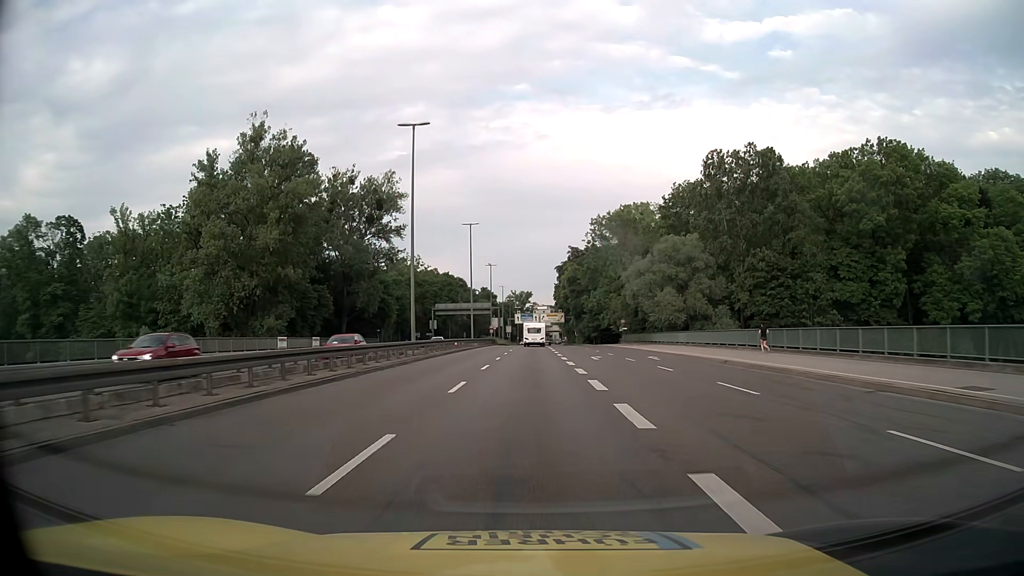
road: trunk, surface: asphalt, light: Day
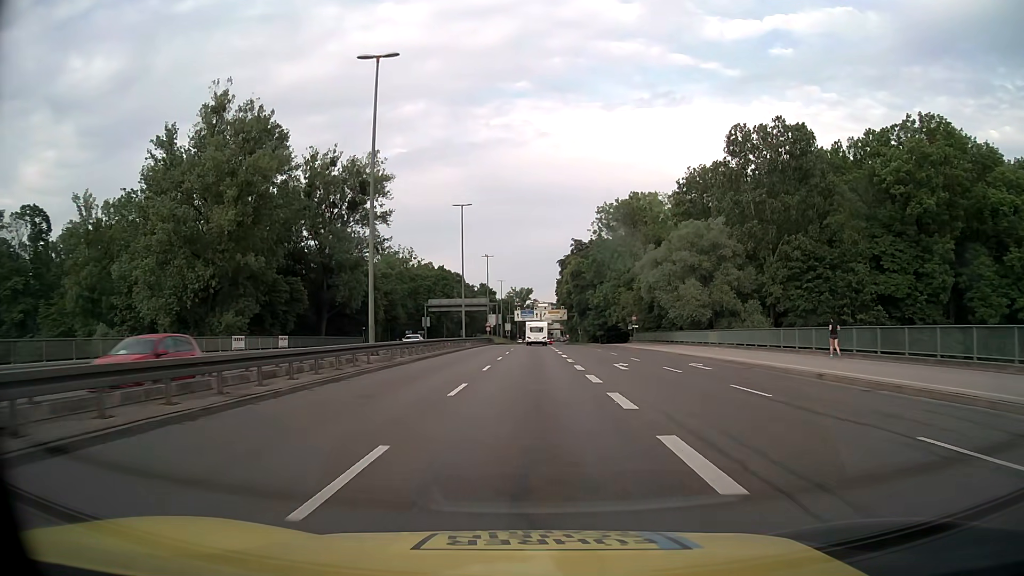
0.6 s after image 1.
(0.0, +9.8) m; 0°
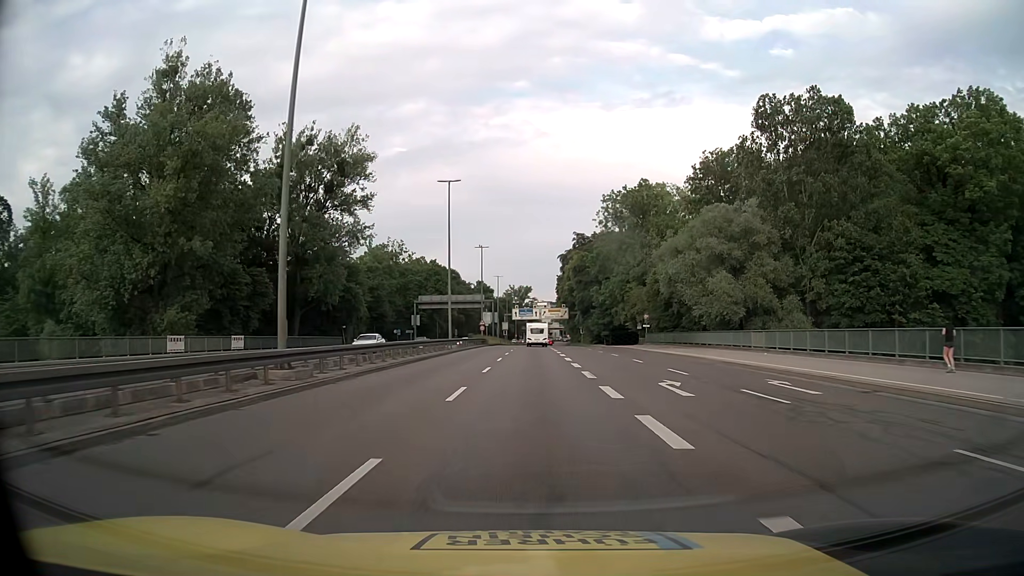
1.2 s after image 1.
(0.0, +9.8) m; 0°
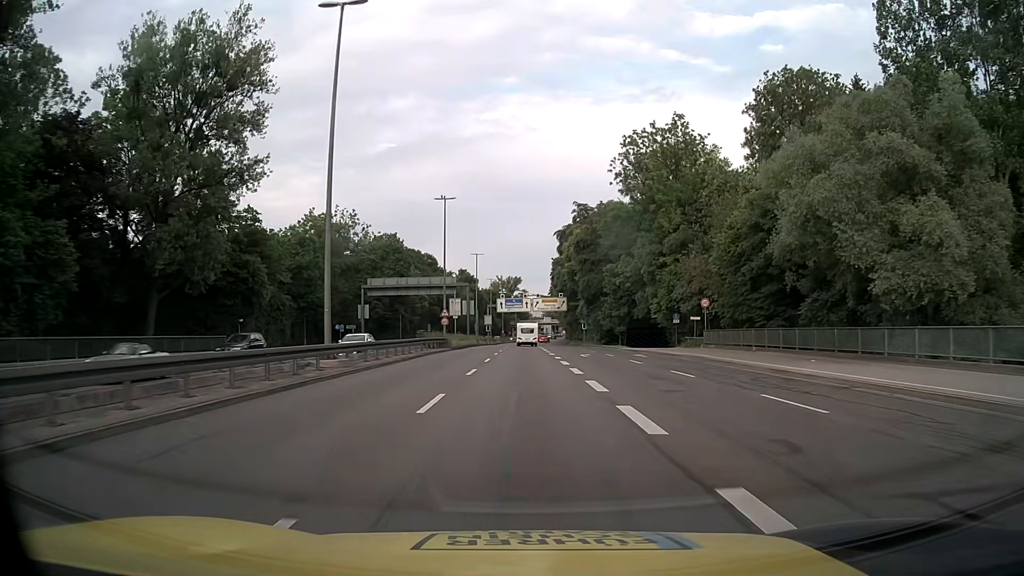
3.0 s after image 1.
(+0.3, +29.5) m; +1°
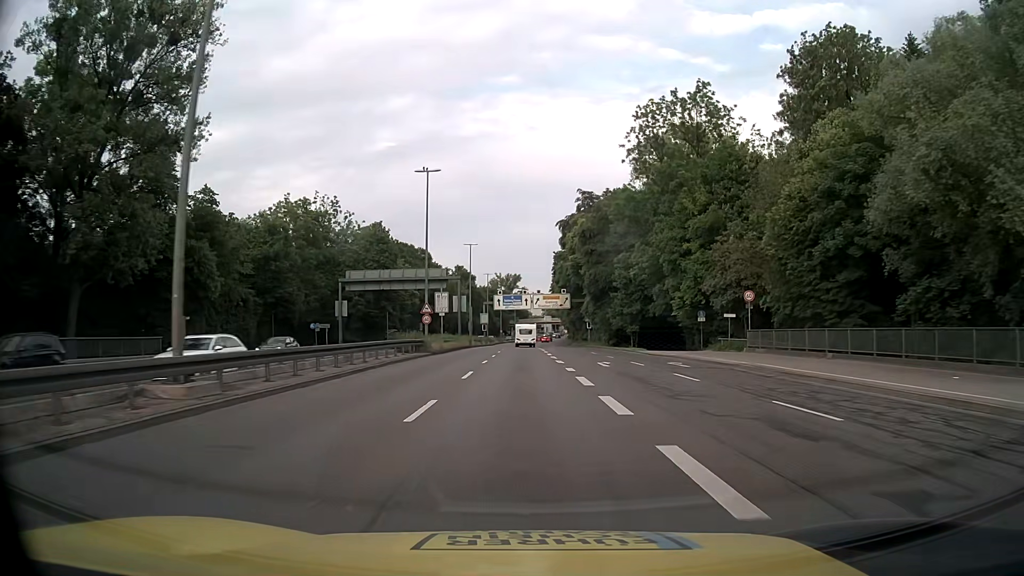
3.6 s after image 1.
(0.0, +9.8) m; 0°
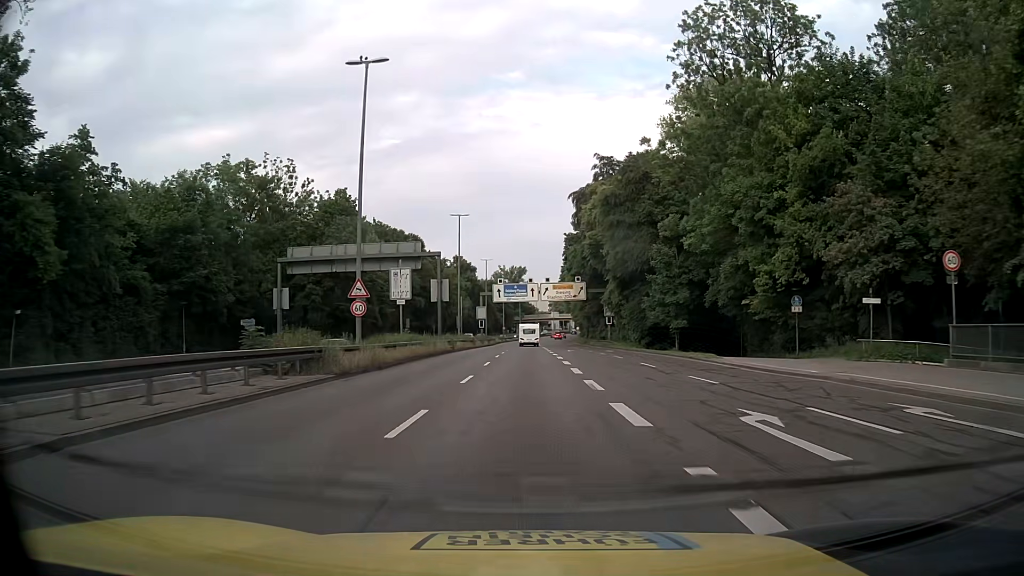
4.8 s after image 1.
(0.0, +19.7) m; -1°
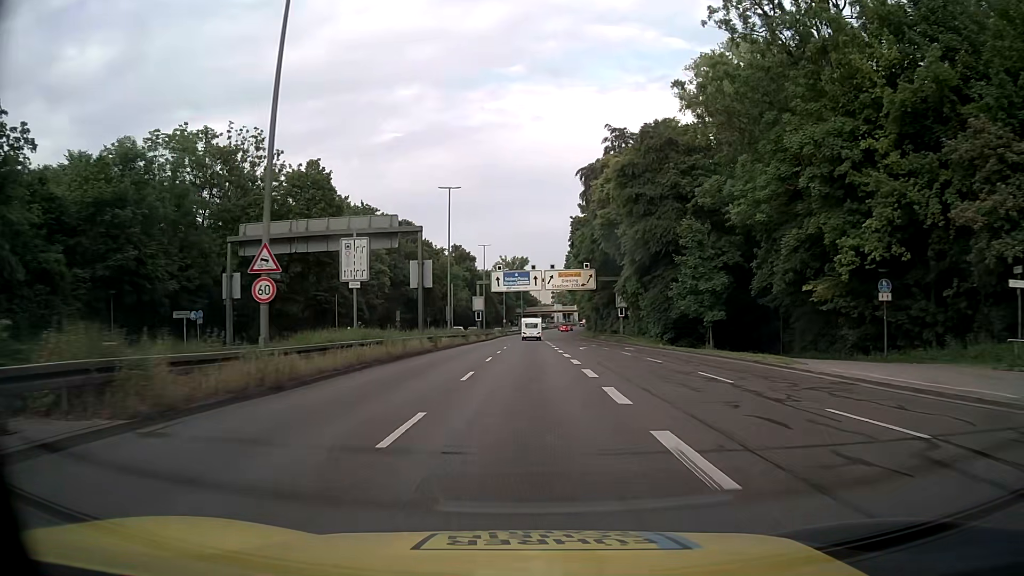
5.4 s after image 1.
(+0.1, +9.8) m; 0°
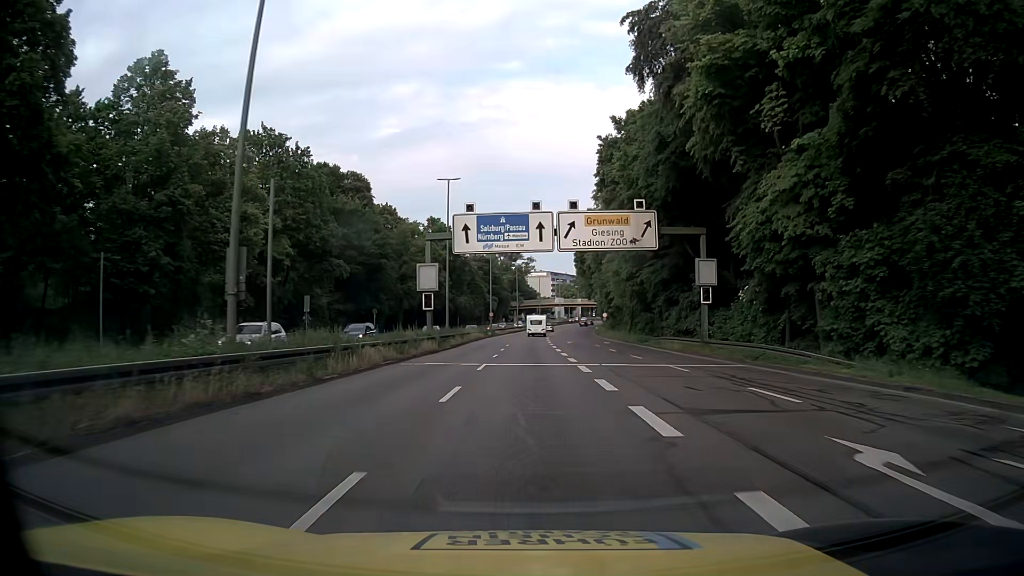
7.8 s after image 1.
(+0.1, +39.4) m; 0°
(0, +10) (0, +20) (0, +30) (0, +40) (0, +50) (+1, +60) (+1, +70) (+1, +80) (+1, +90) (+2, +100) m
